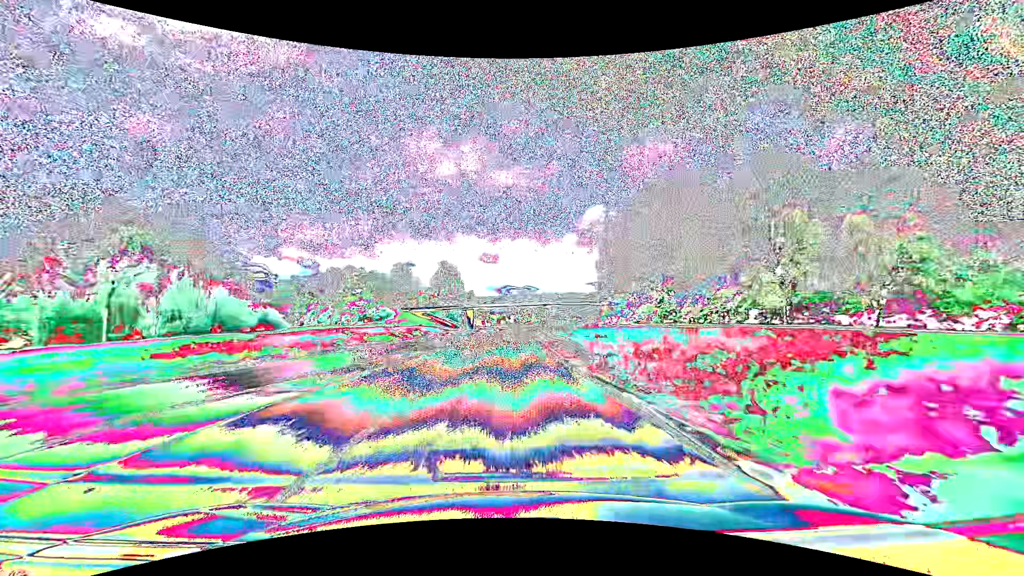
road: primary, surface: asphalt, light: Day
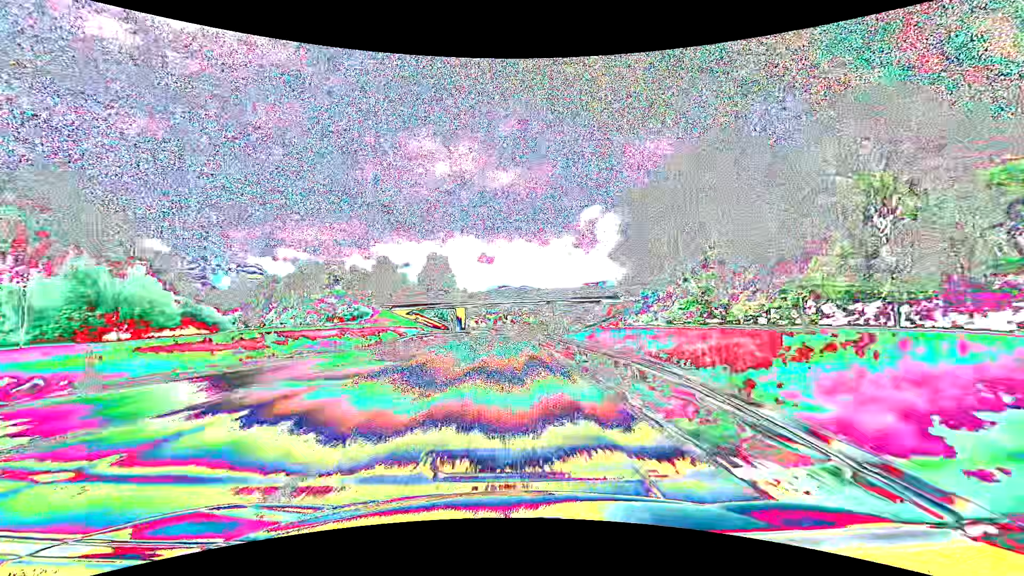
(0.0, +14.2) m; 0°
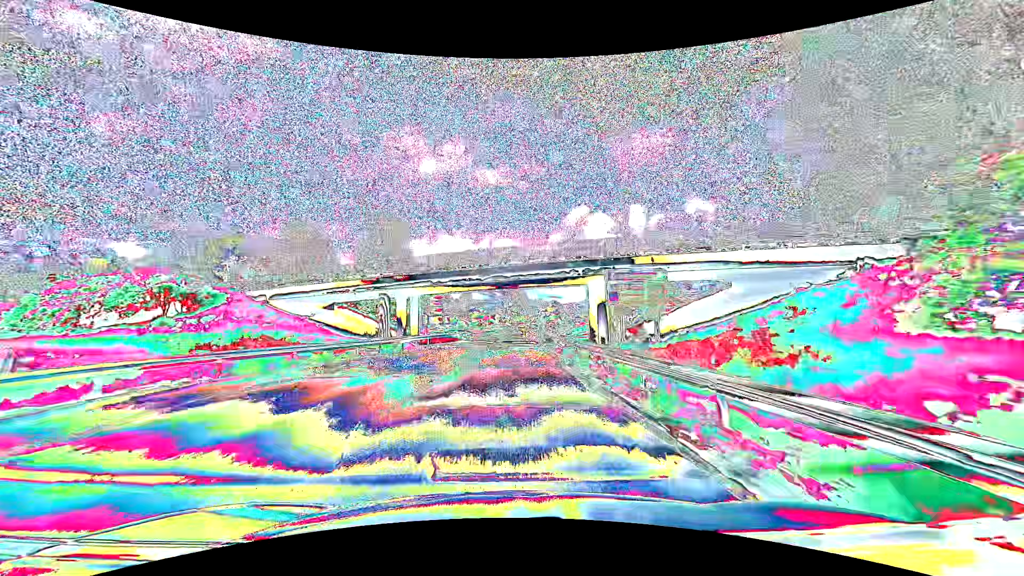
(+0.4, +41.2) m; +1°
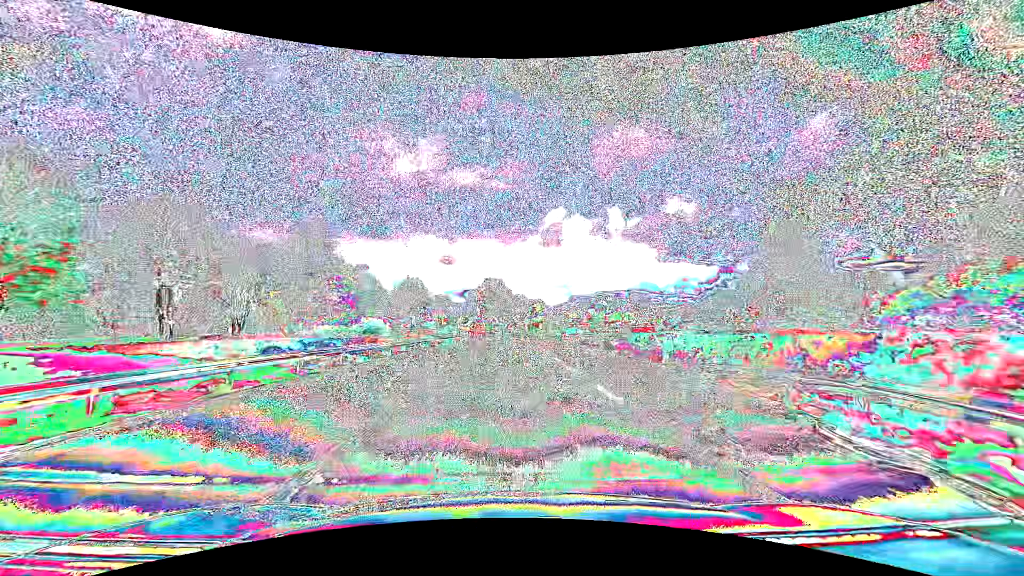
(+2.1, +67.3) m; +3°
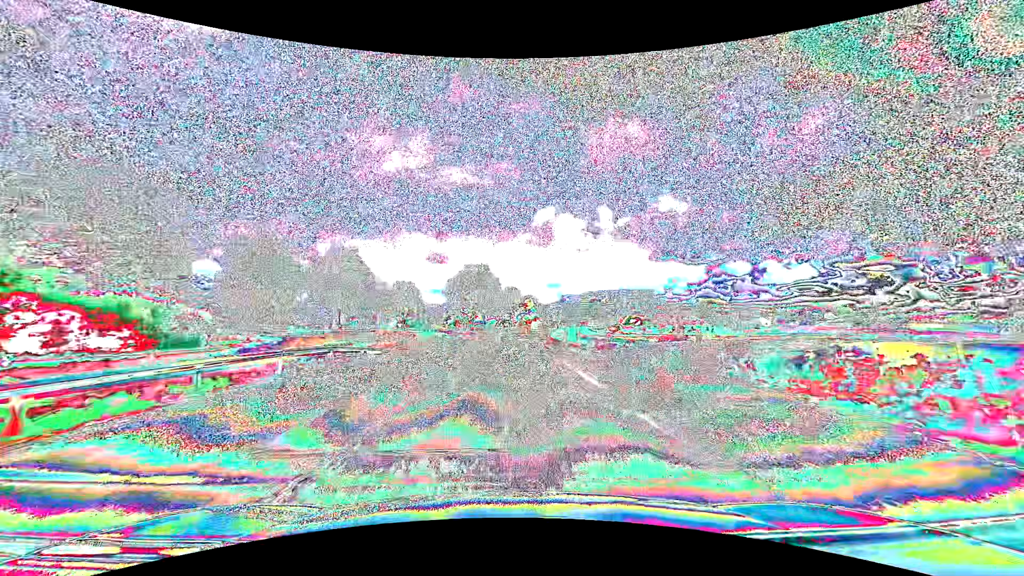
(+0.3, +41.4) m; +1°
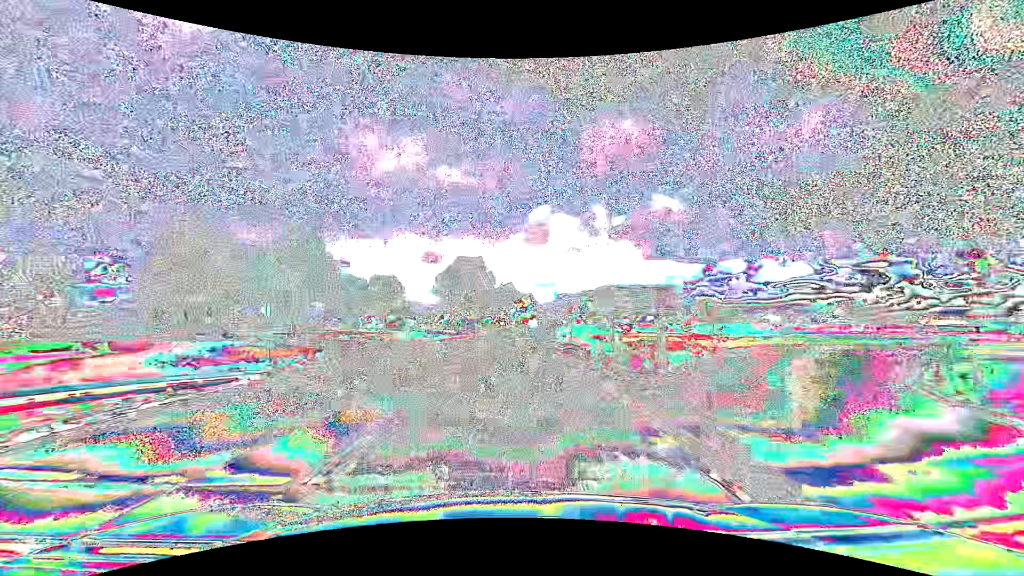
(+0.1, +13.8) m; 0°
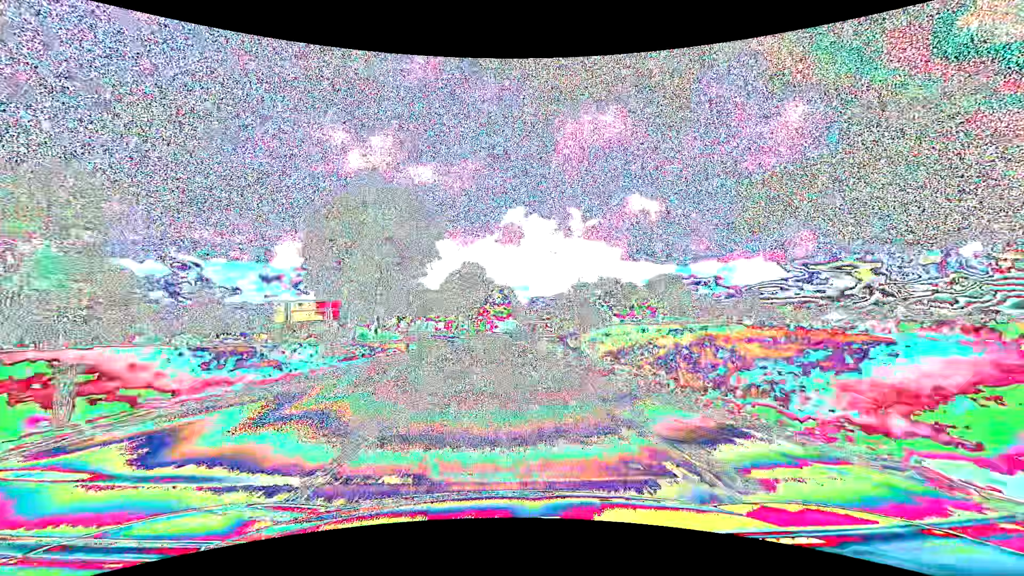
(+2.2, +69.7) m; +3°
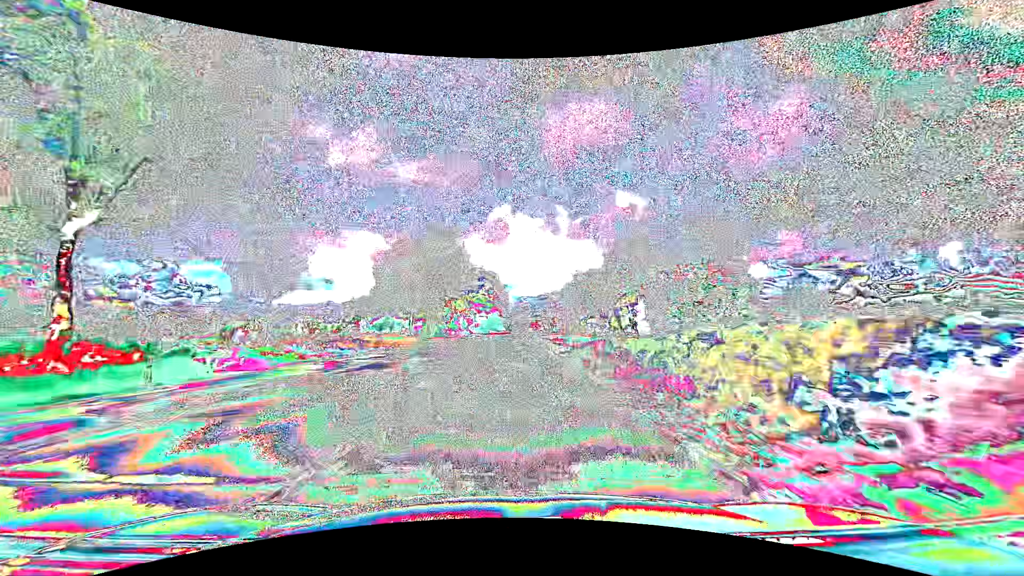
(+0.6, +43.5) m; +1°
(0, +10) (0, +20) (0, +30) (+1, +40) (+1, +50) (+1, +60) (+2, +70) (+2, +80) (+3, +90) (+3, +100) m
